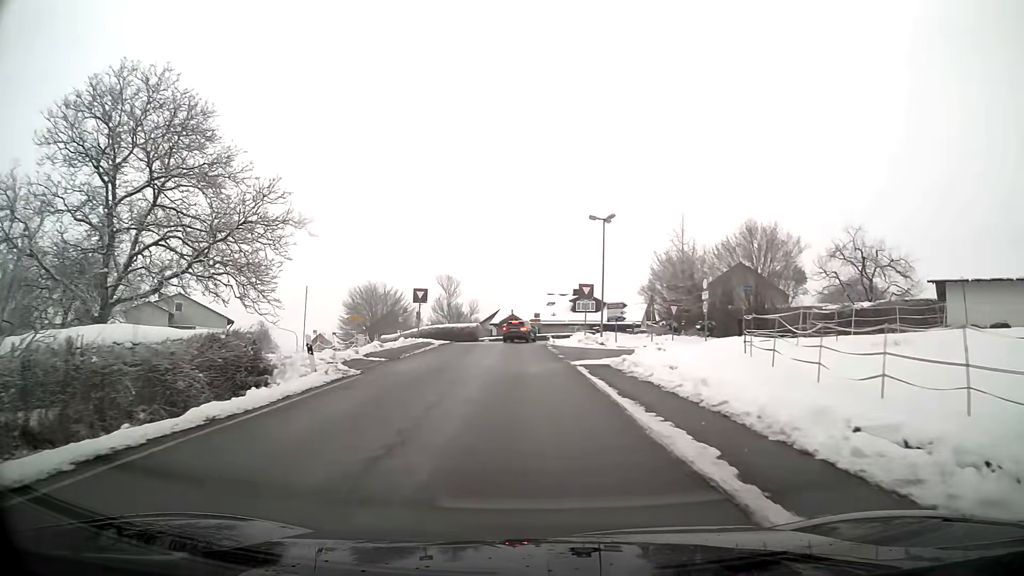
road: secondary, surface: asphalt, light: Day
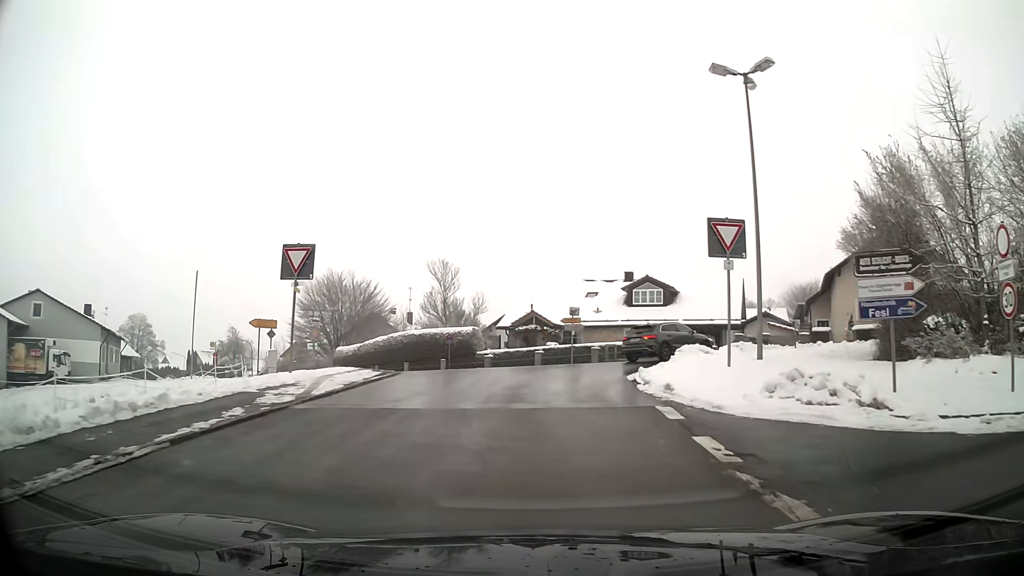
(-0.5, +28.5) m; -1°
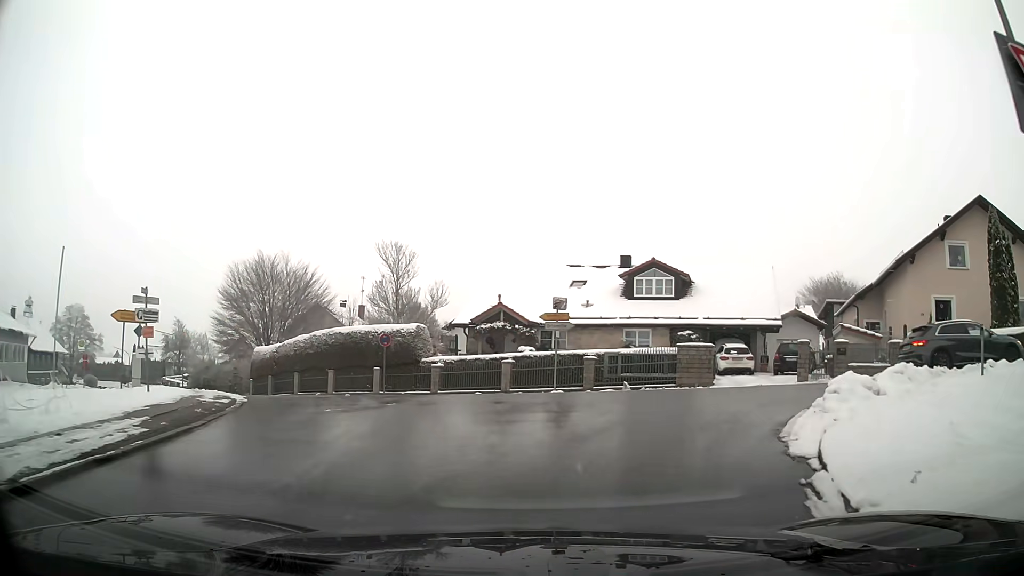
(+0.2, +12.1) m; +3°
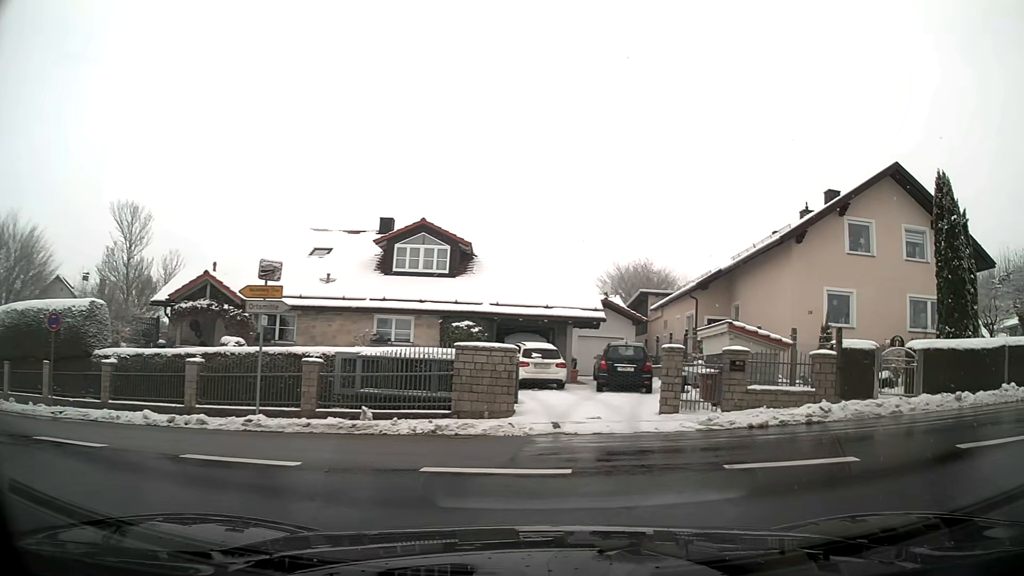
(+1.5, +10.1) m; +23°
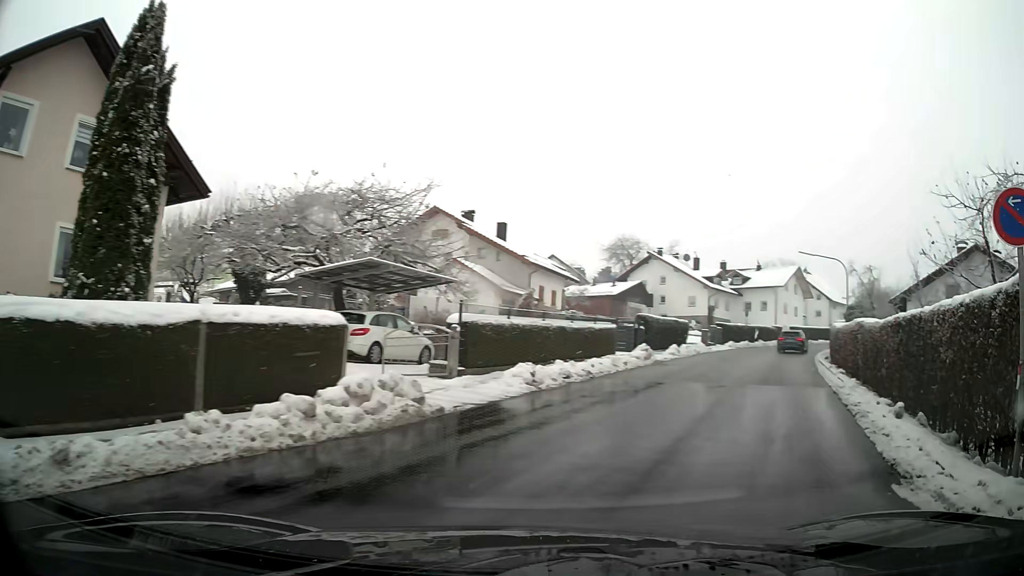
(+5.6, +8.7) m; +69°
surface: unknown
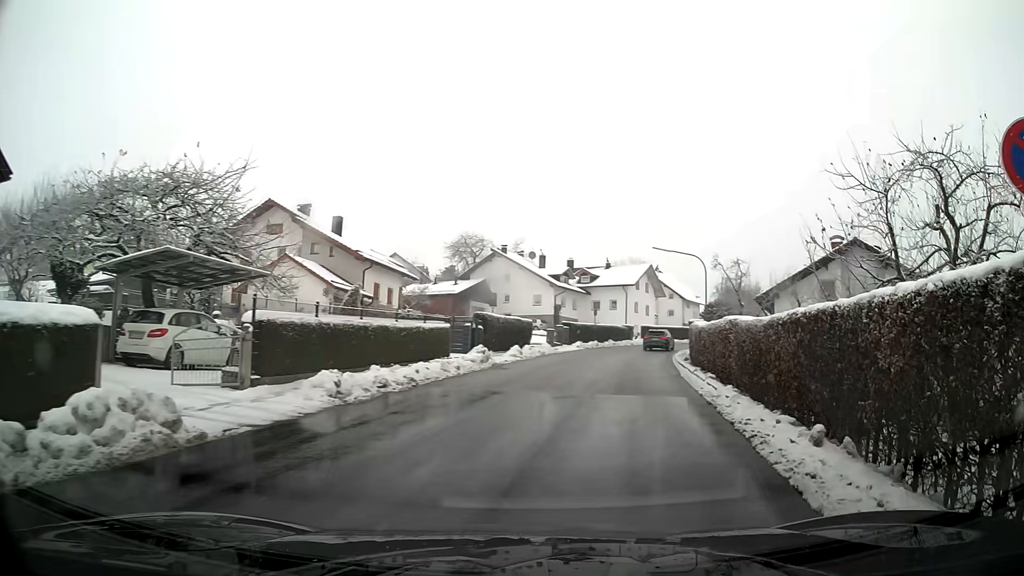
(+0.3, +2.8) m; +12°
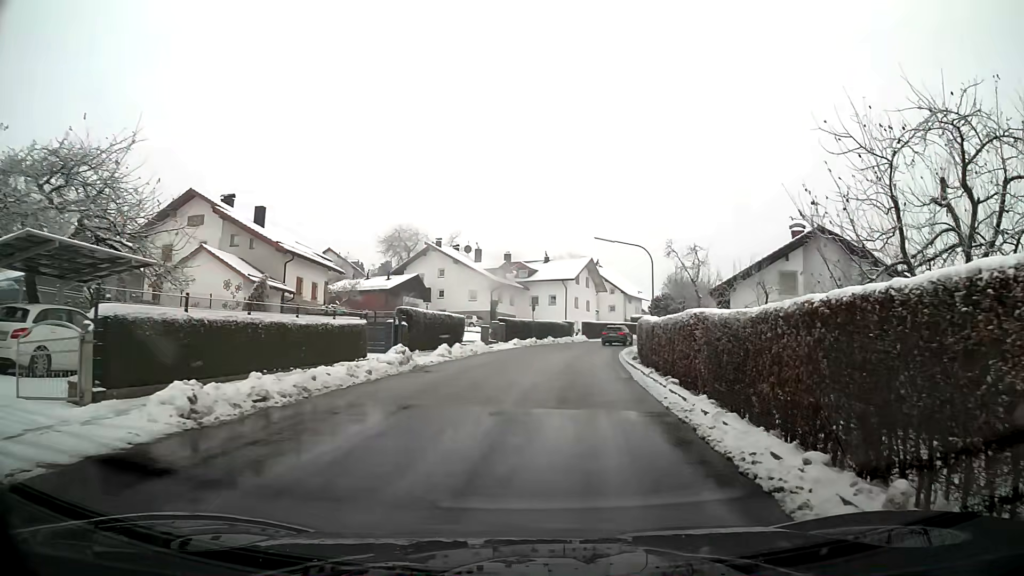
(+0.1, +3.3) m; +4°
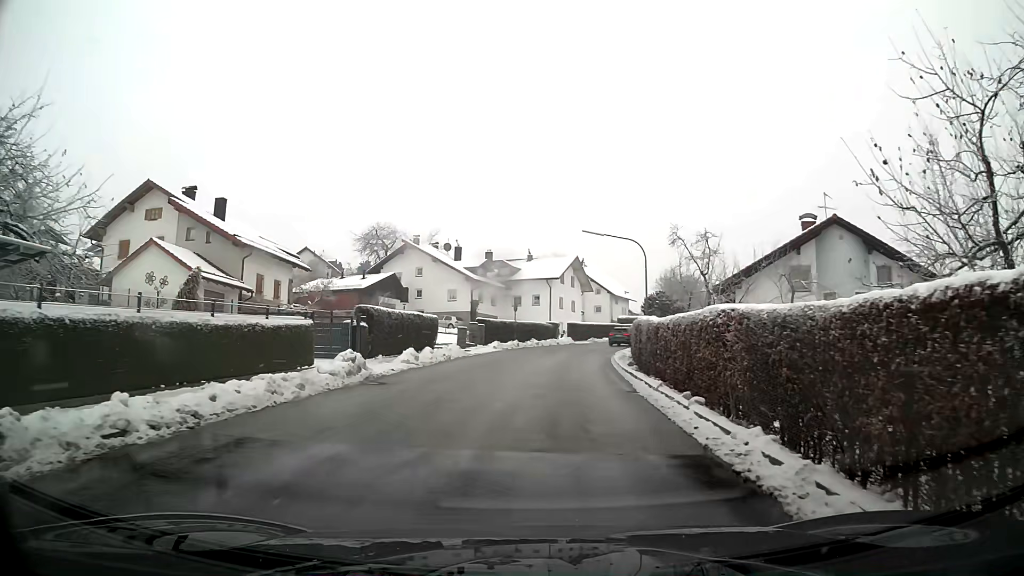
(+0.1, +3.9) m; +2°
(0, +10) (+1, +20) (+2, +30) (+3, +40) (+6, +49) (+10, +59) (+15, +67) (+19, +76) (+24, +85) (+28, +94) m
